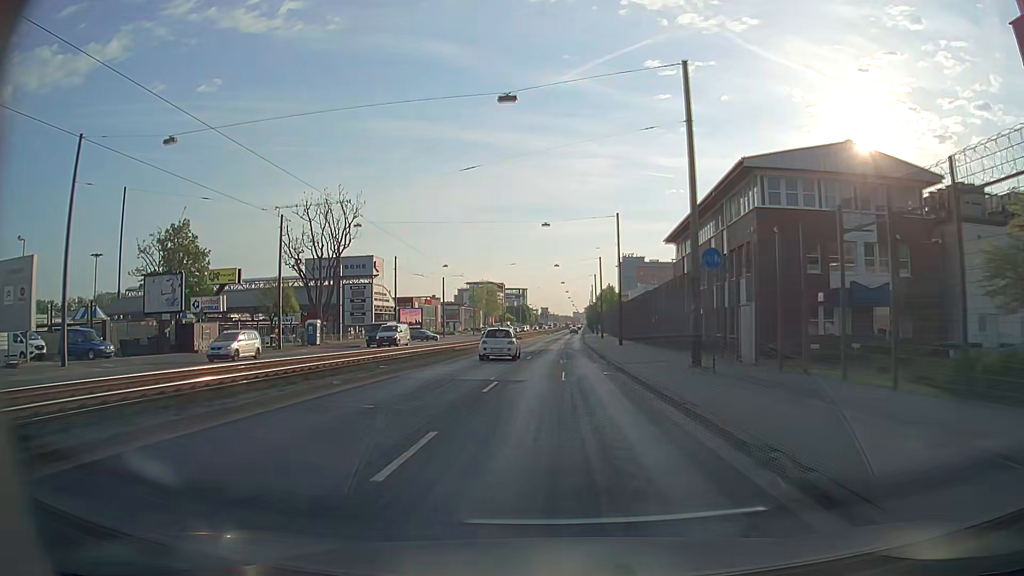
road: primary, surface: asphalt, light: Day
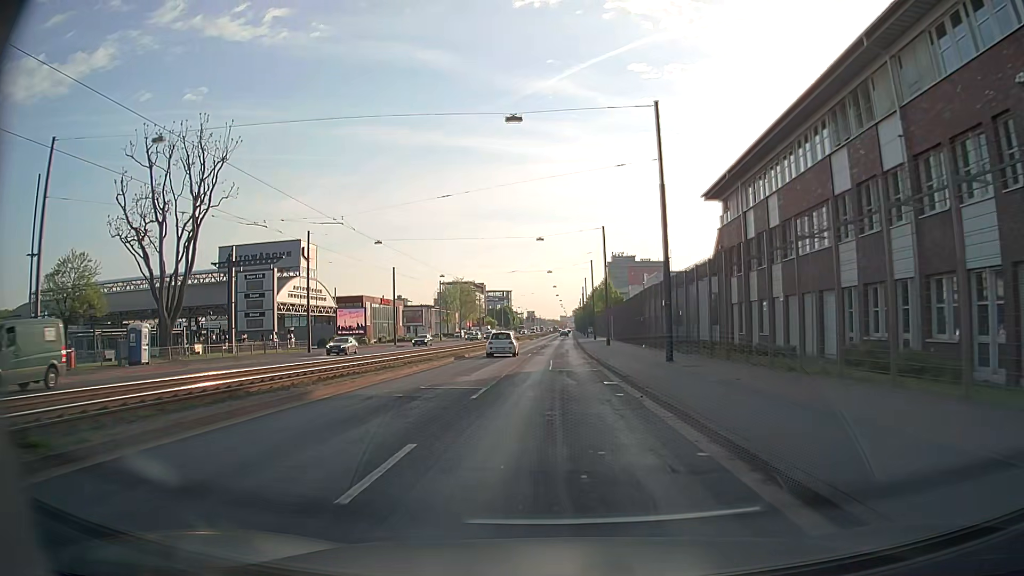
(+0.4, +27.7) m; +2°
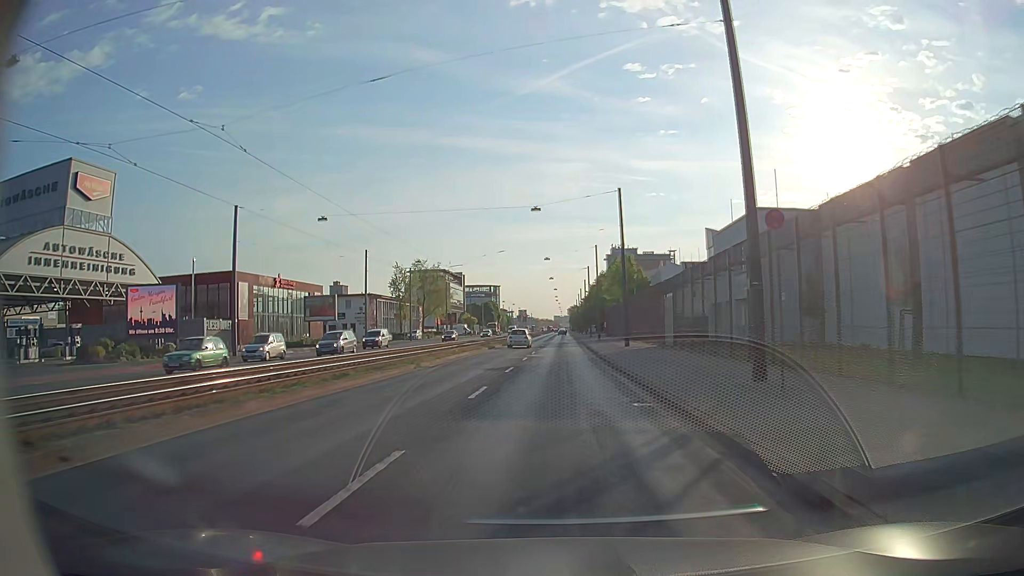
(-0.2, +45.4) m; 0°
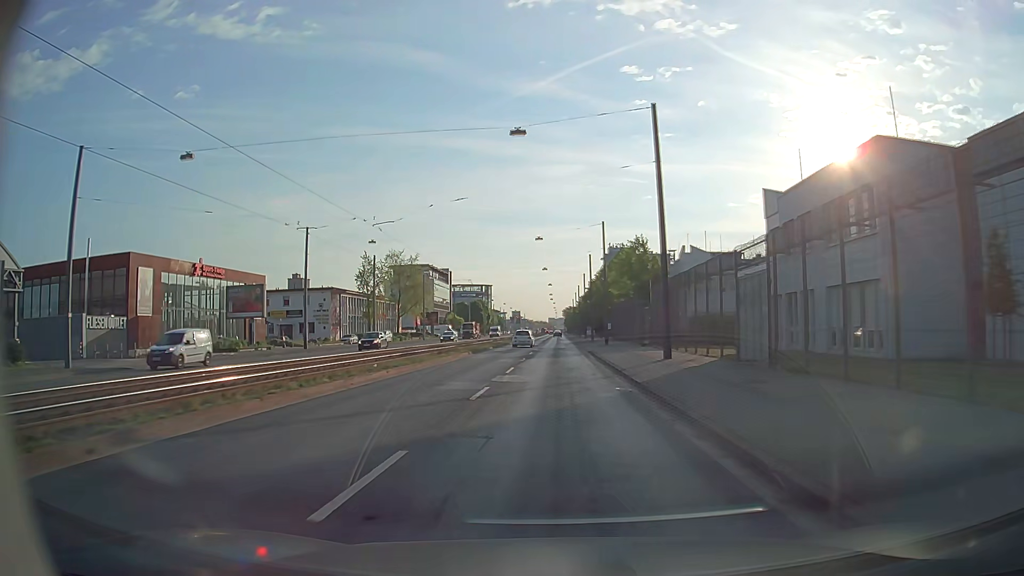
(+0.1, +17.9) m; 0°
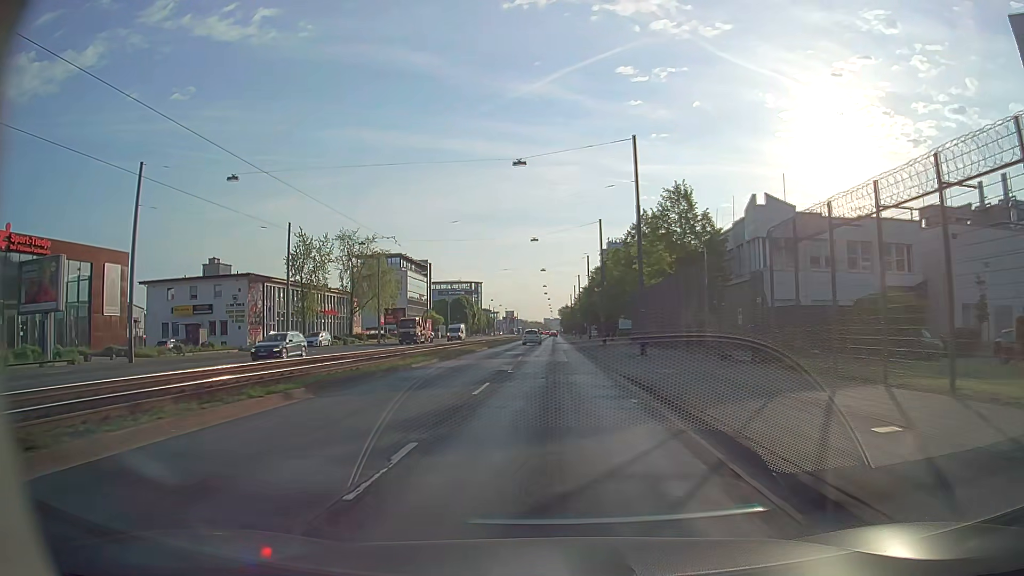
(+0.2, +26.4) m; 0°
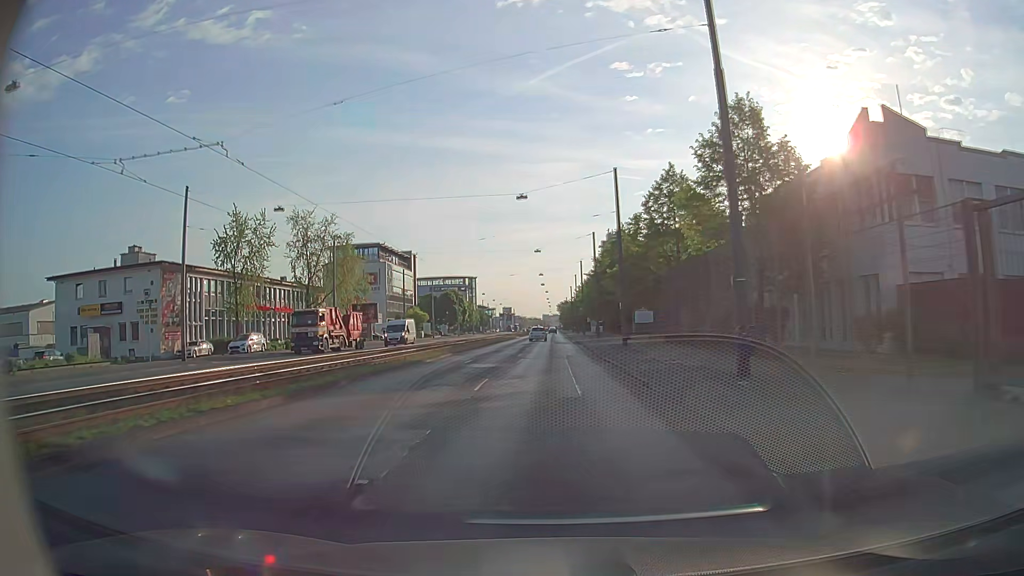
(+0.1, +17.3) m; 0°
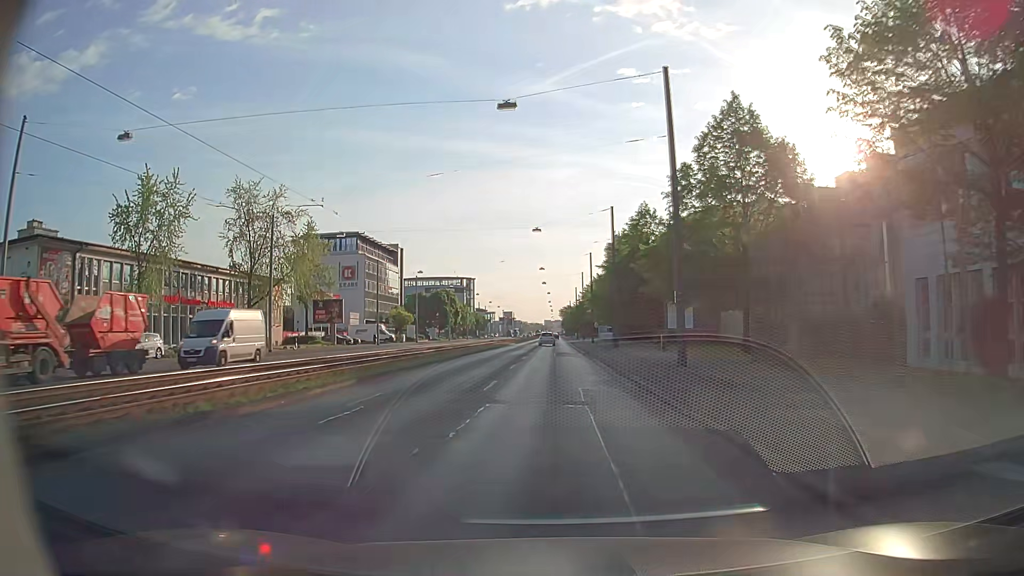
(-0.1, +17.0) m; 0°
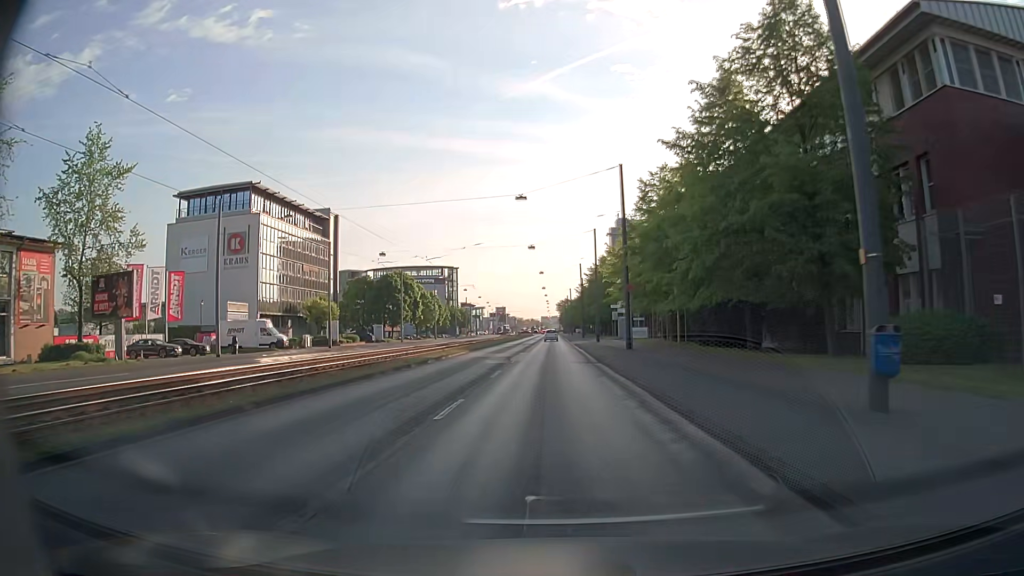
(+0.4, +41.5) m; +1°
(0, +10) (0, +20) (0, +30) (0, +40) (0, +50) (0, +60) (0, +70) (0, +80) (0, +90) (0, +100) m
